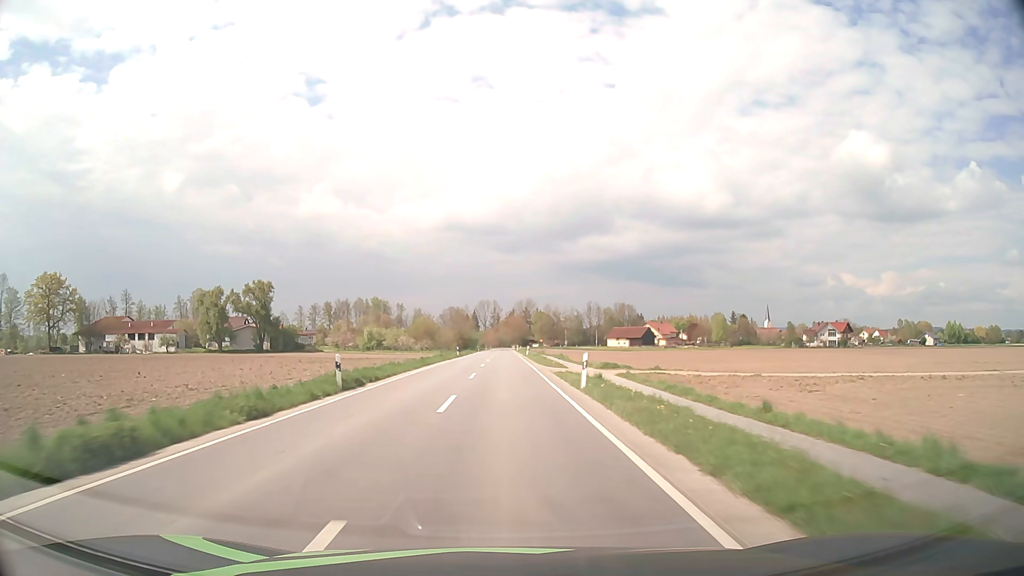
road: secondary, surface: asphalt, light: Day
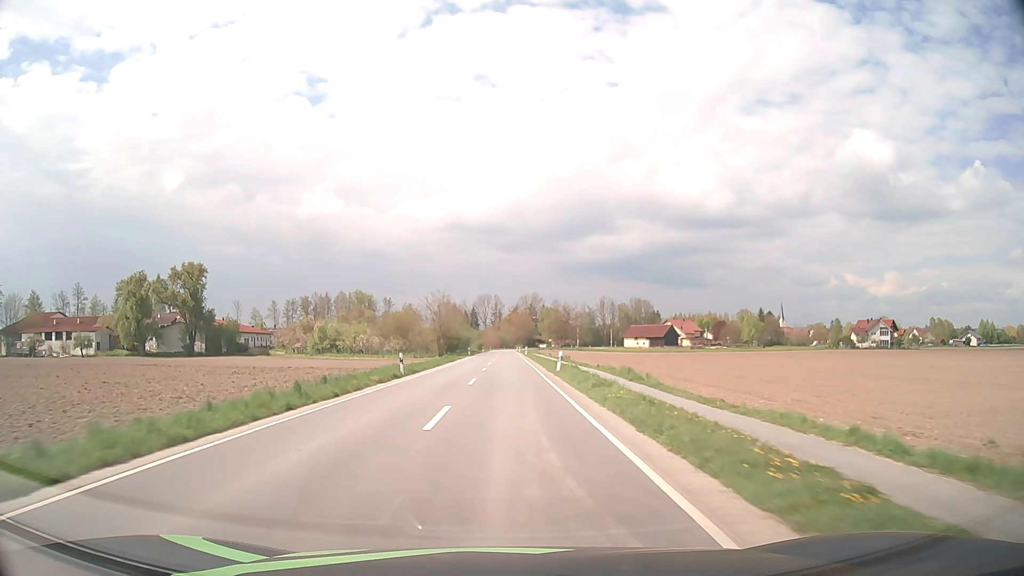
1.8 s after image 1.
(-0.1, +38.1) m; 0°
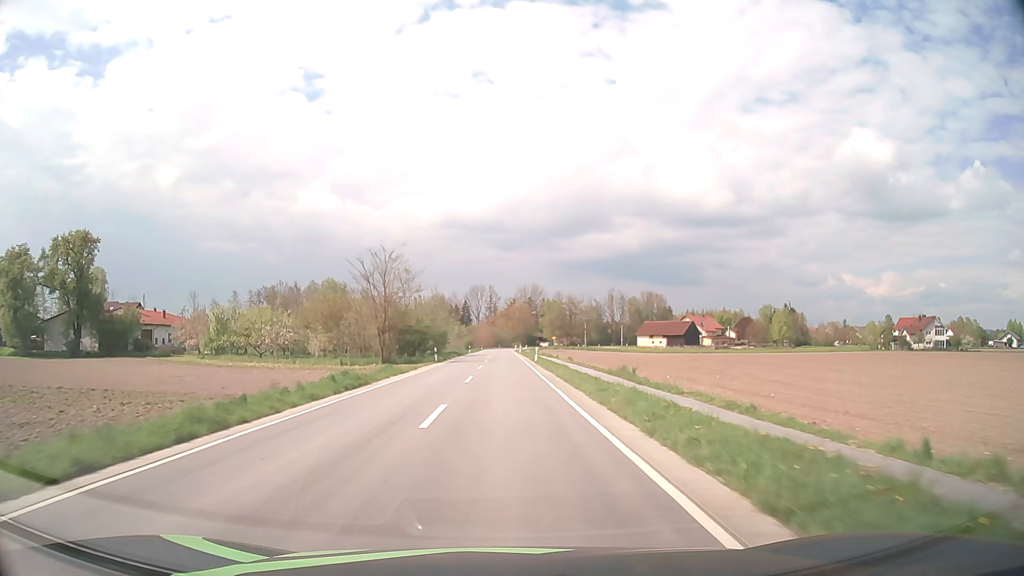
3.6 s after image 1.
(+0.1, +35.7) m; 0°
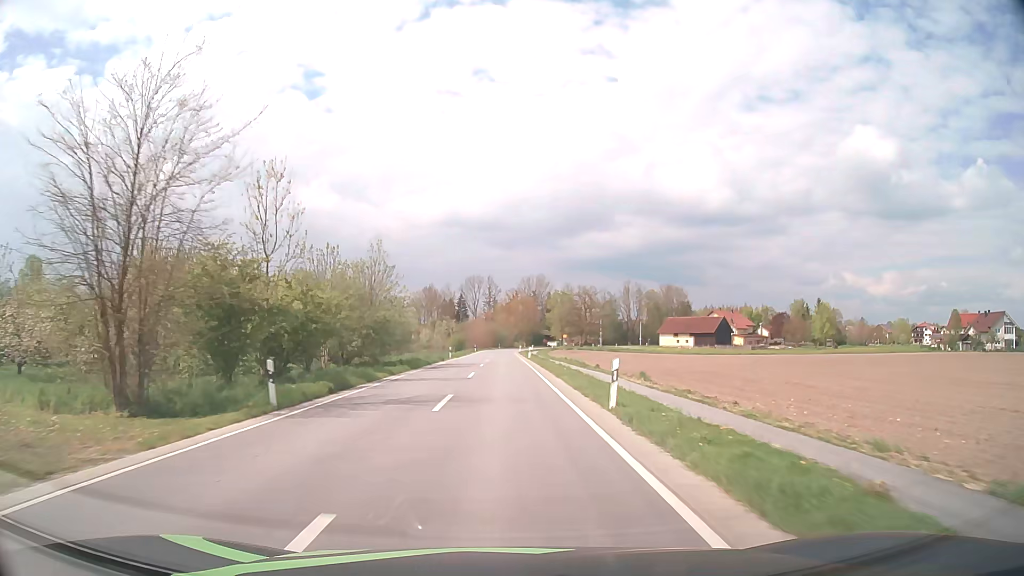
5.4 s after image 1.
(+0.1, +33.3) m; 0°
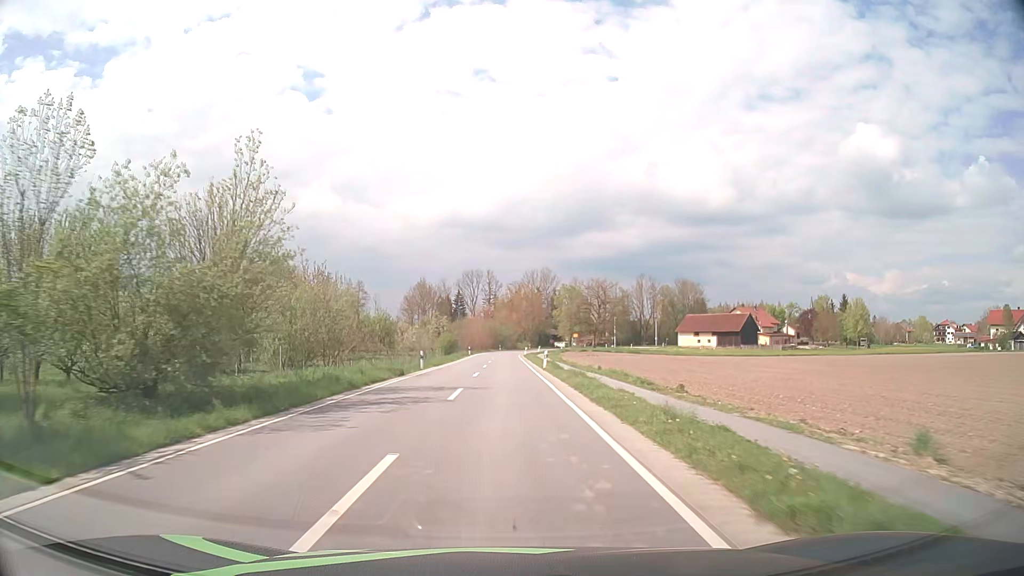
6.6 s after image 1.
(0.0, +20.9) m; 0°
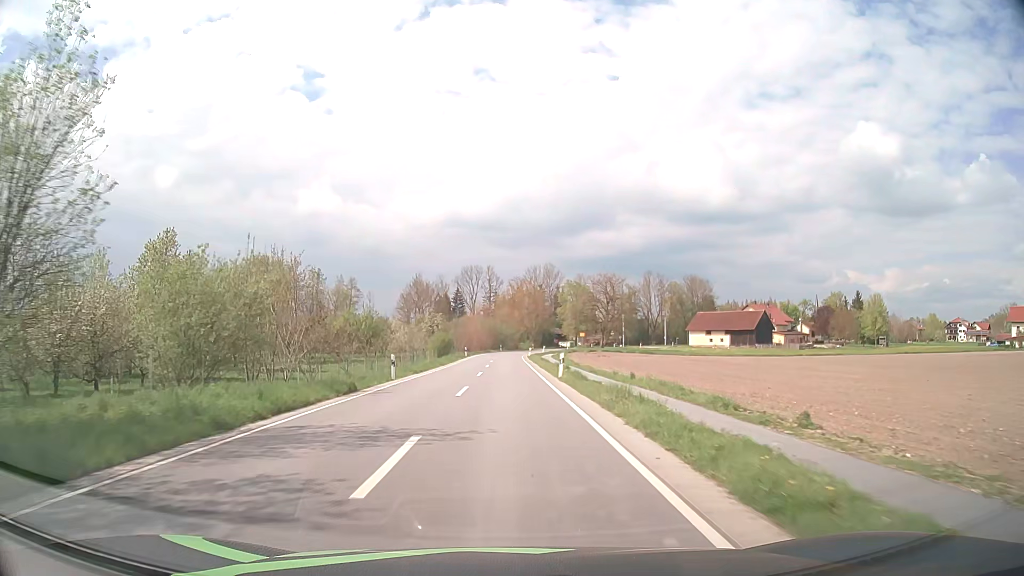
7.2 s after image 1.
(0.0, +10.0) m; 0°
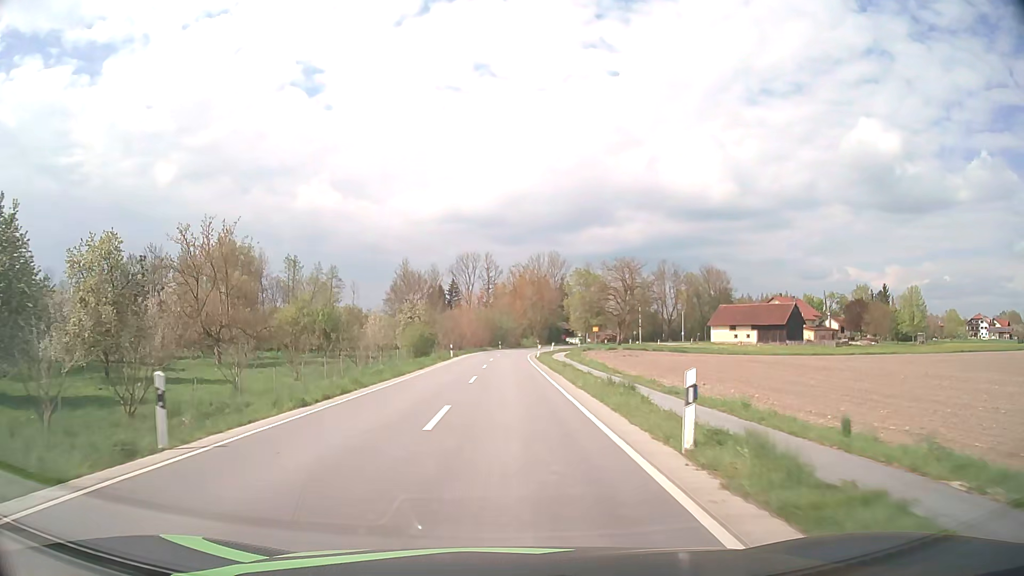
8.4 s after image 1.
(0.0, +19.3) m; 0°
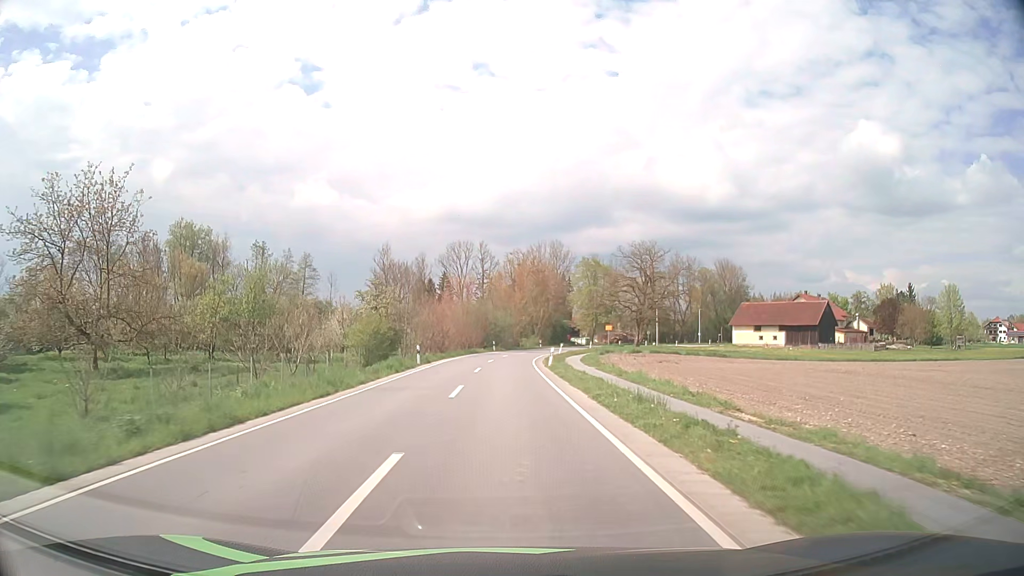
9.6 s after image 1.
(0.0, +18.2) m; 0°
(0, +10) (0, +20) (0, +30) (0, +40) (+1, +50) (+2, +60) (+4, +70) (+6, +80) (+9, +89) (+13, +98) m
